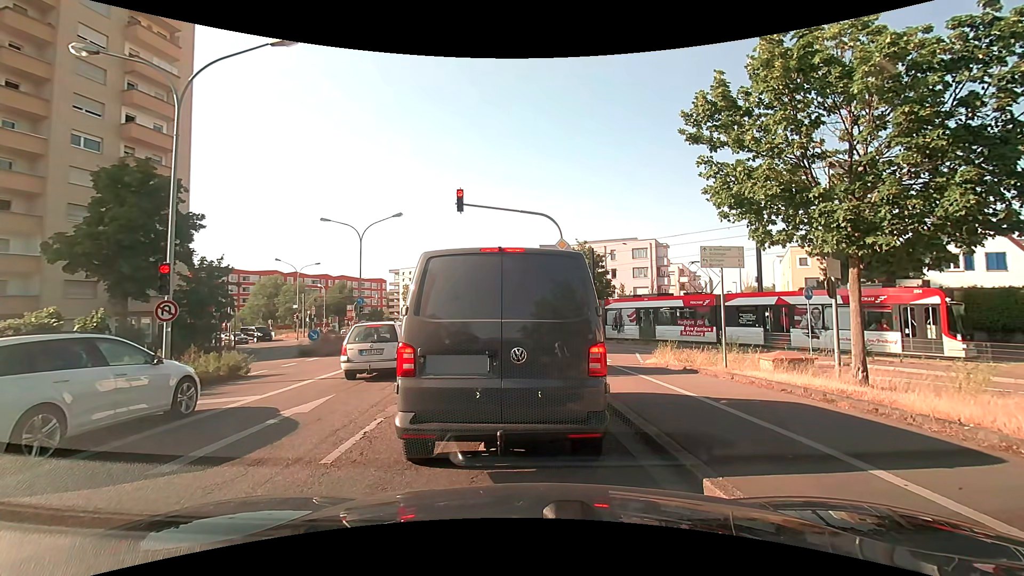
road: secondary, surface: asphalt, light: Day
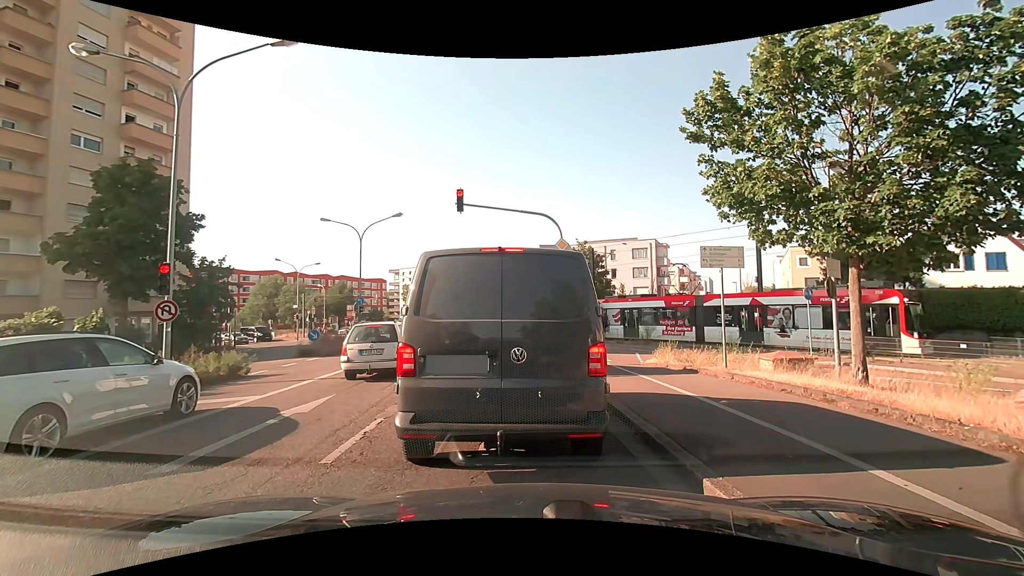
(0.0, 0.0) m; 0°
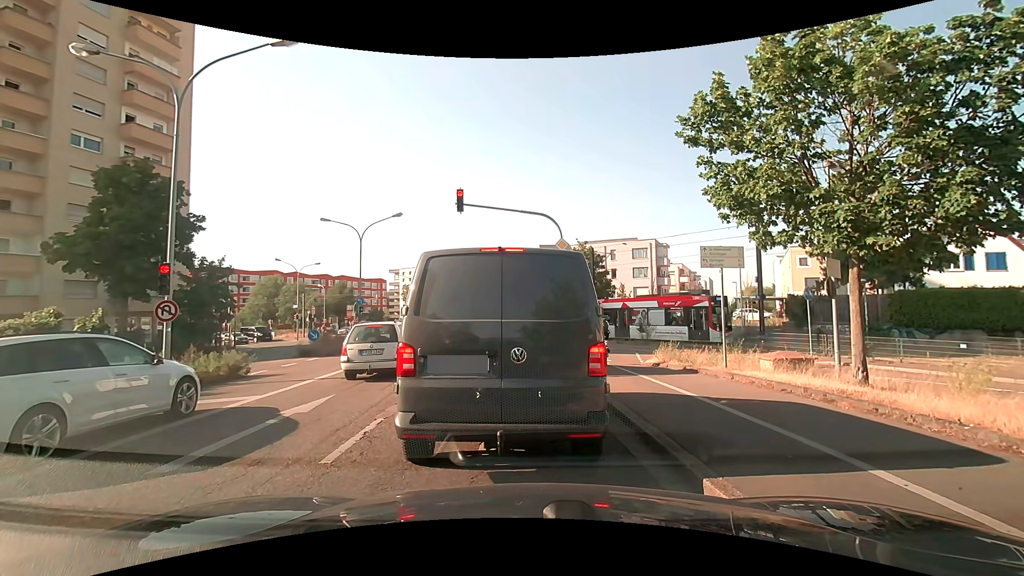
(0.0, 0.0) m; 0°
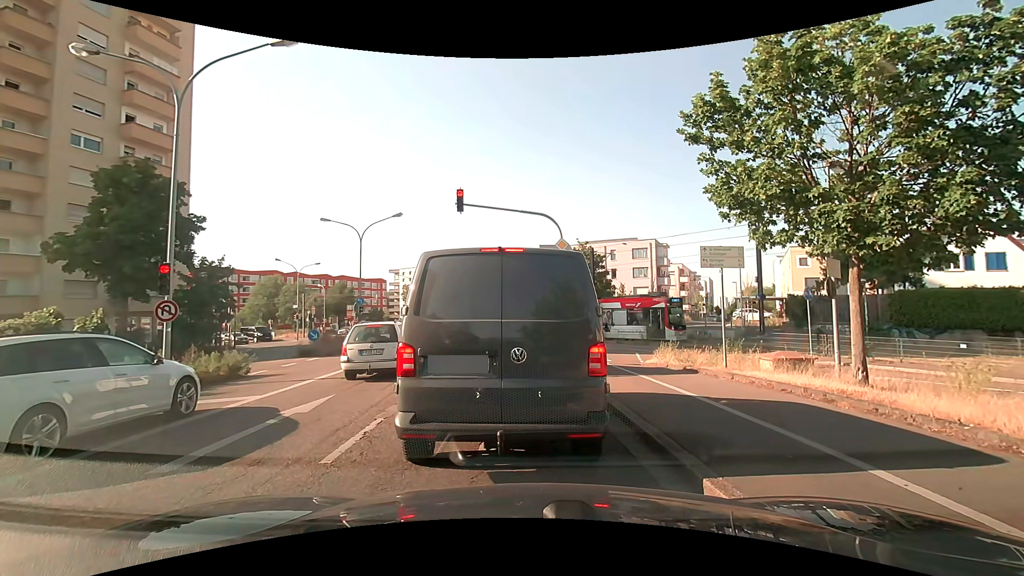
(0.0, 0.0) m; 0°
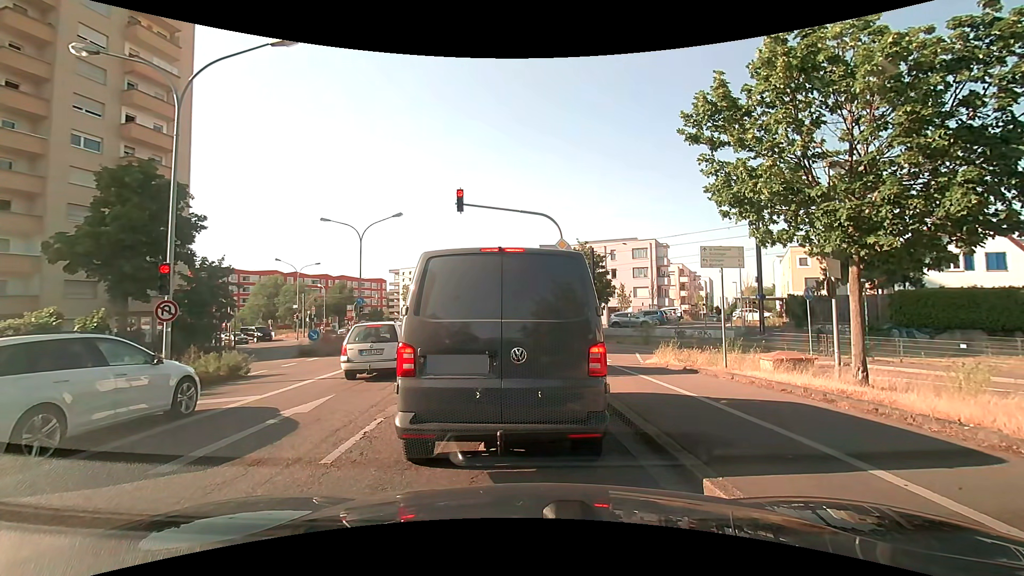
(0.0, 0.0) m; 0°
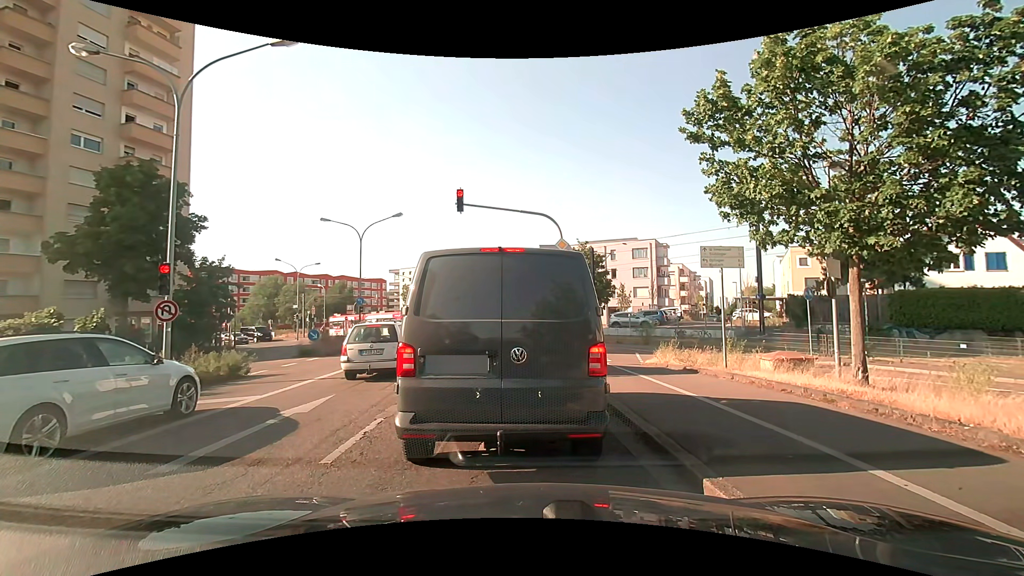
(0.0, 0.0) m; 0°
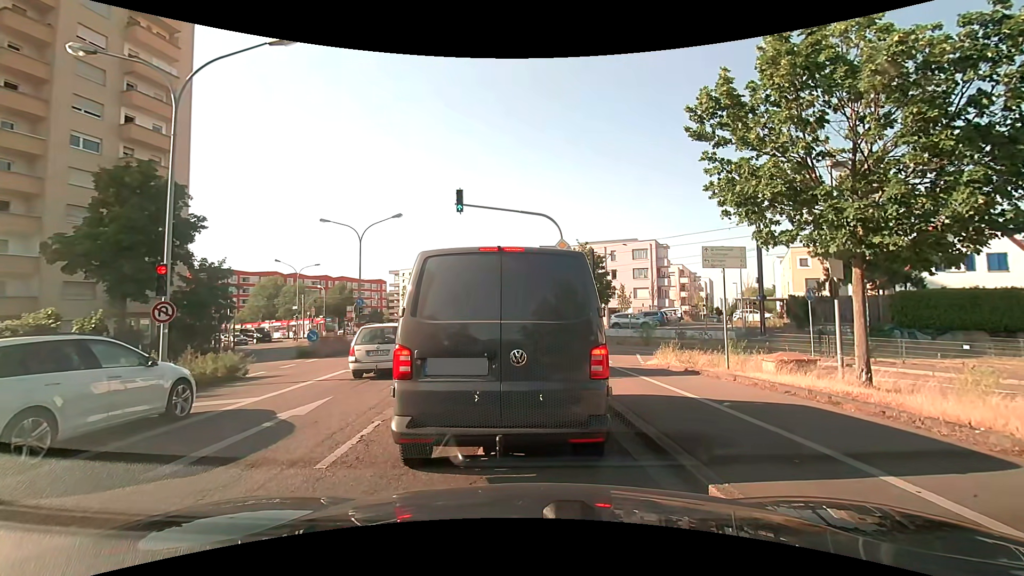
(0.0, +0.1) m; 0°
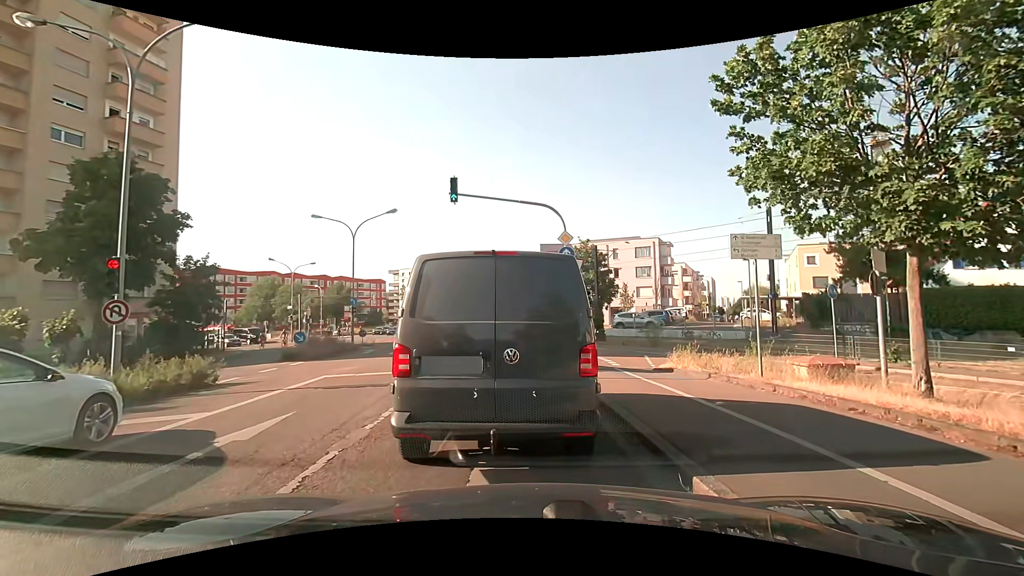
(0.0, +1.6) m; 0°
(0, +10) (-1, +20) (-2, +30) (-3, +40) (-5, +50) (-7, +60) (-9, +69) (-10, +79) (-12, +89) (-14, +99) m
